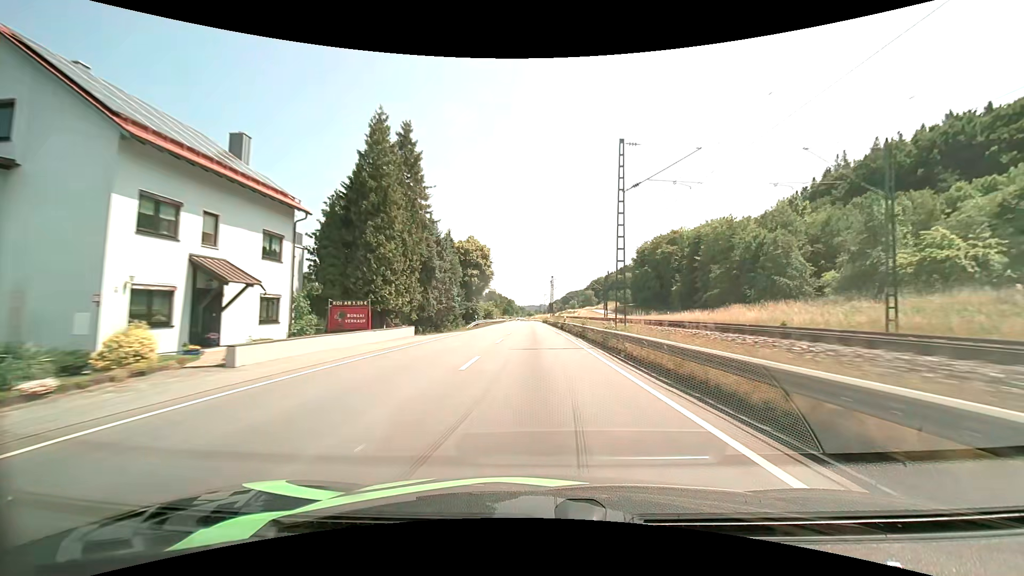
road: primary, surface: asphalt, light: Day
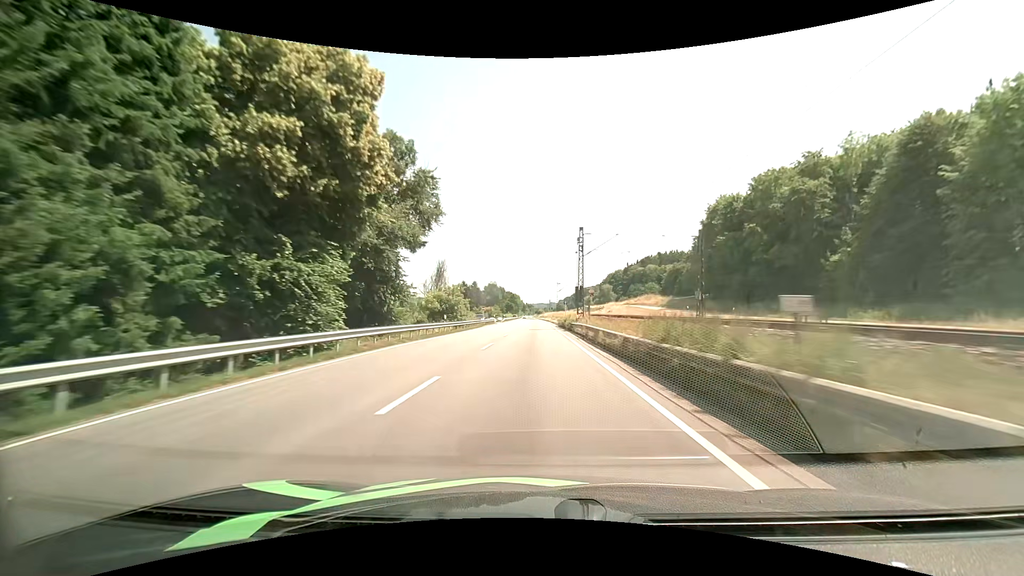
(-0.2, +54.7) m; -1°
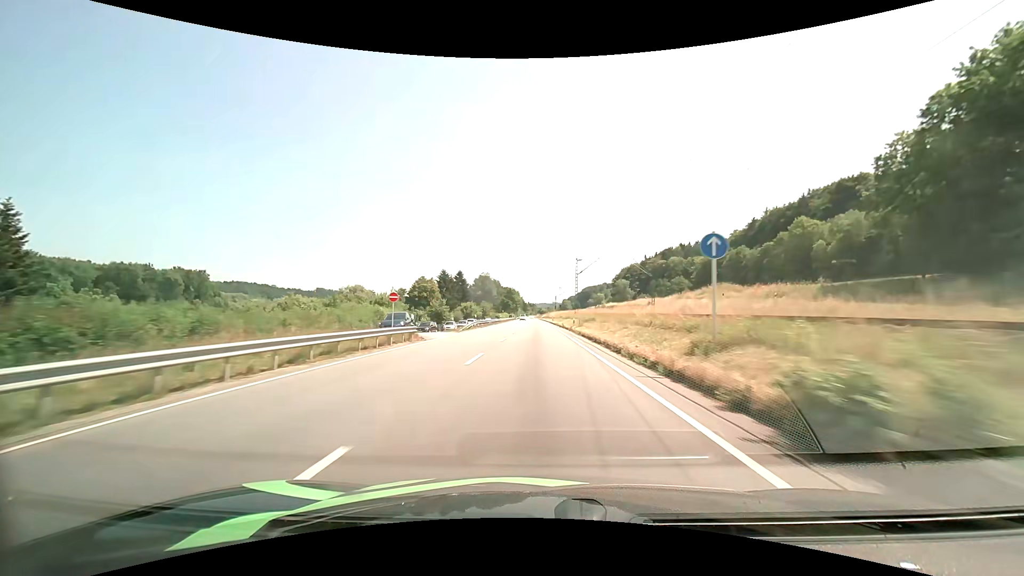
(-0.3, +54.7) m; 0°
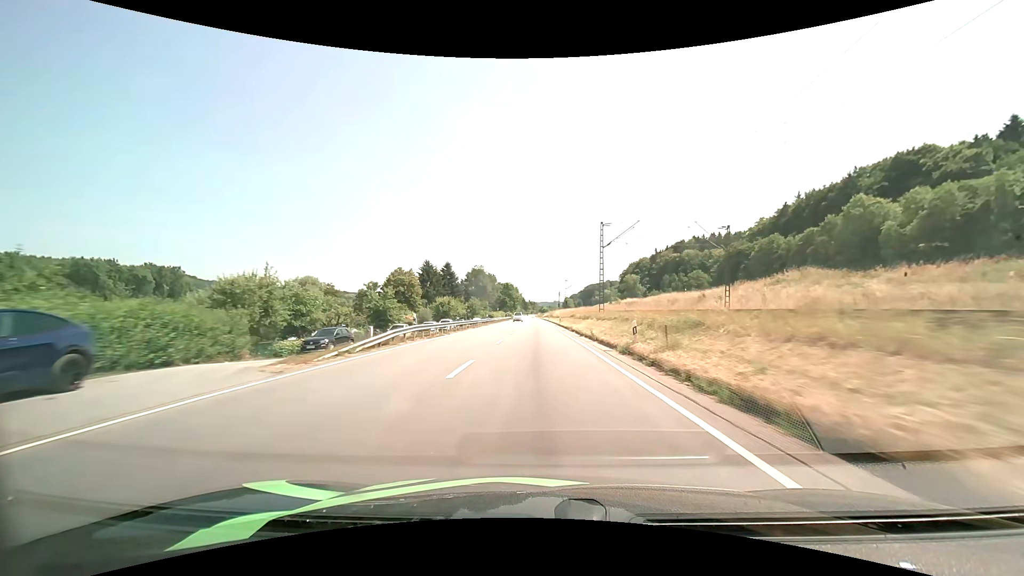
(-0.1, +27.5) m; 0°
(0, +10) (0, +20) (0, +30) (0, +40) (0, +50) (0, +60) (0, +70) (0, +80) (0, +90) (0, +100) m
